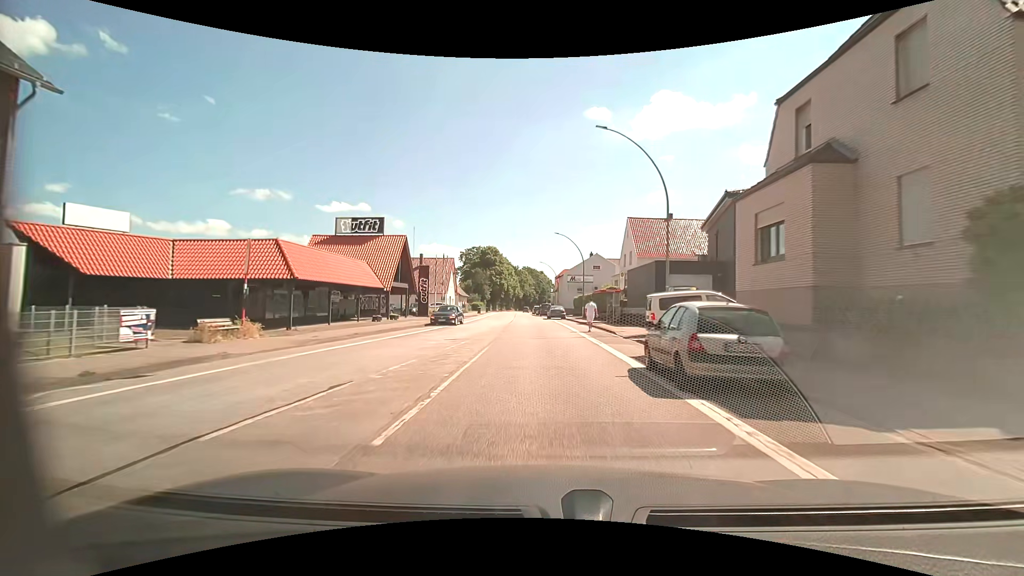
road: primary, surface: asphalt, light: Day
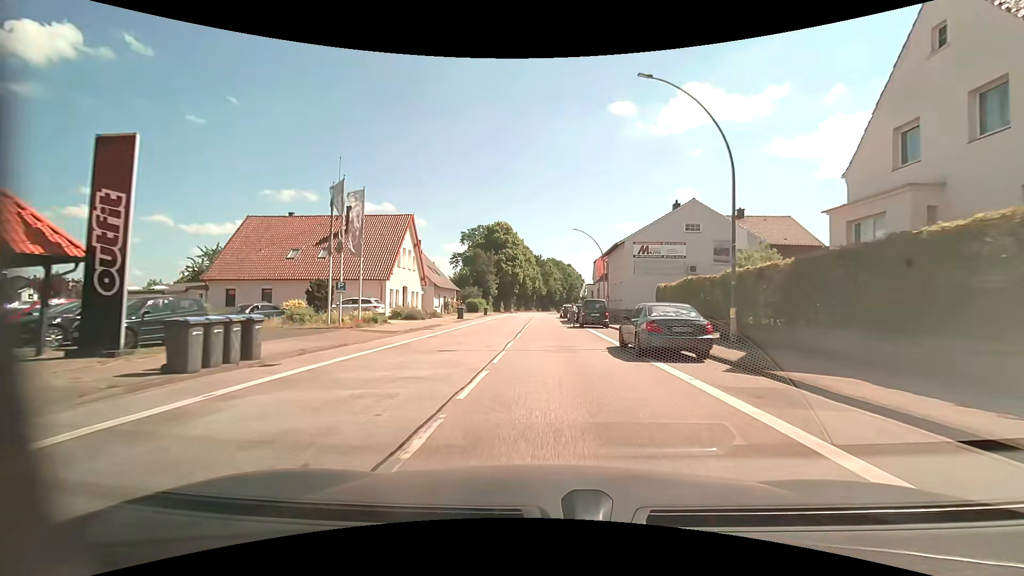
(-1.1, +39.9) m; -3°
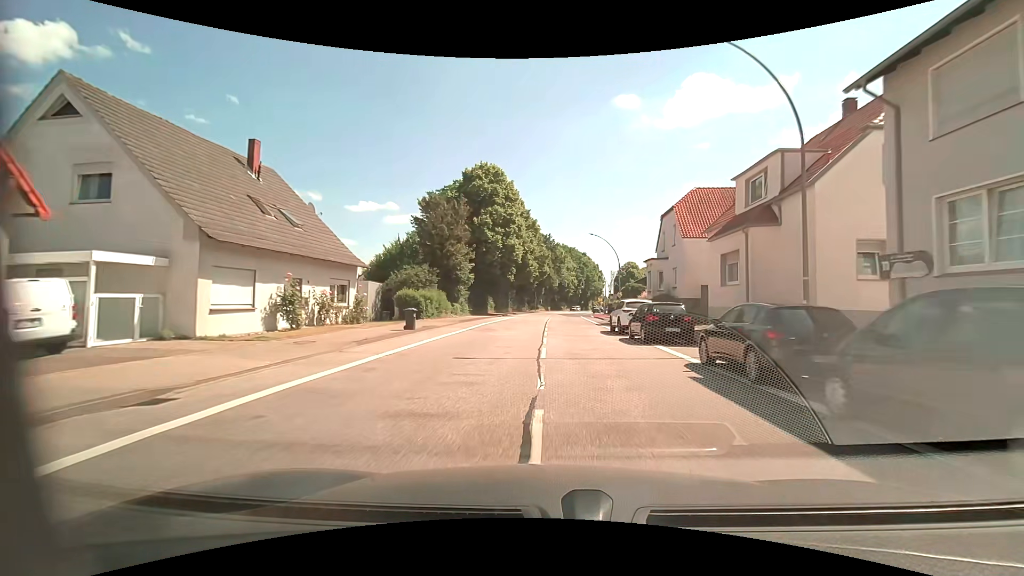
(-1.0, +40.0) m; -1°
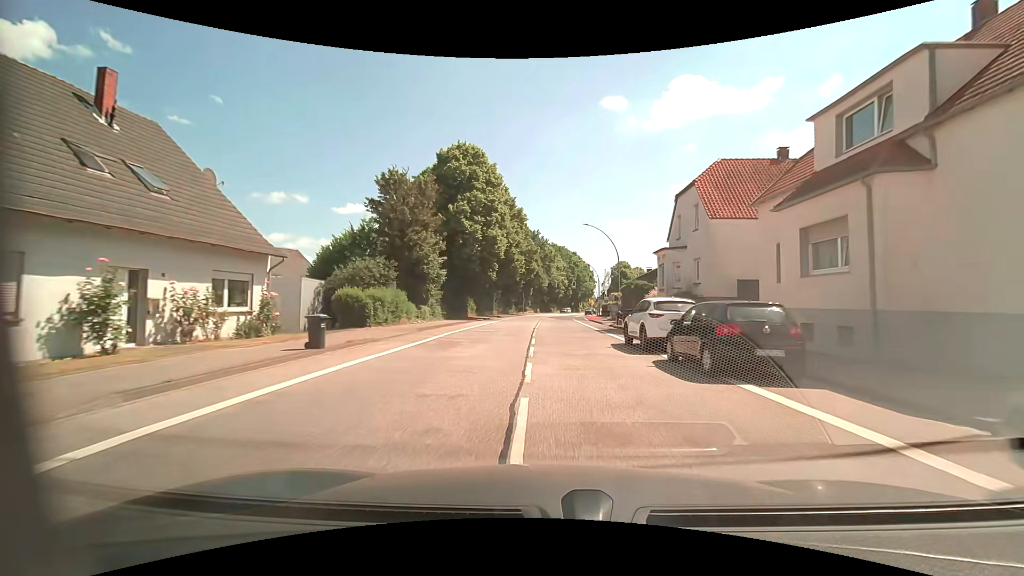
(+0.1, +8.2) m; +2°
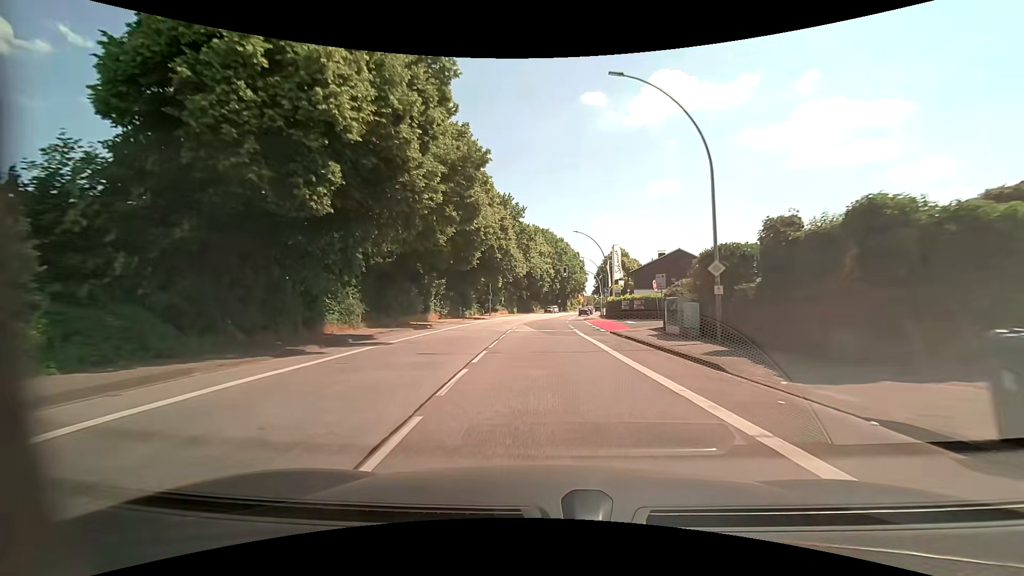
(+0.6, +32.8) m; +1°
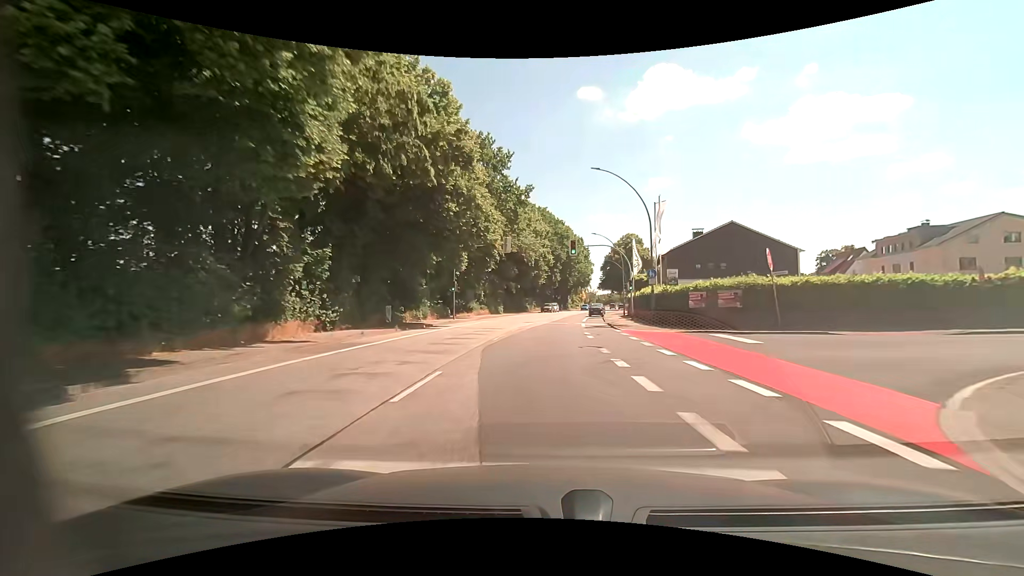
(+0.2, +24.8) m; +1°
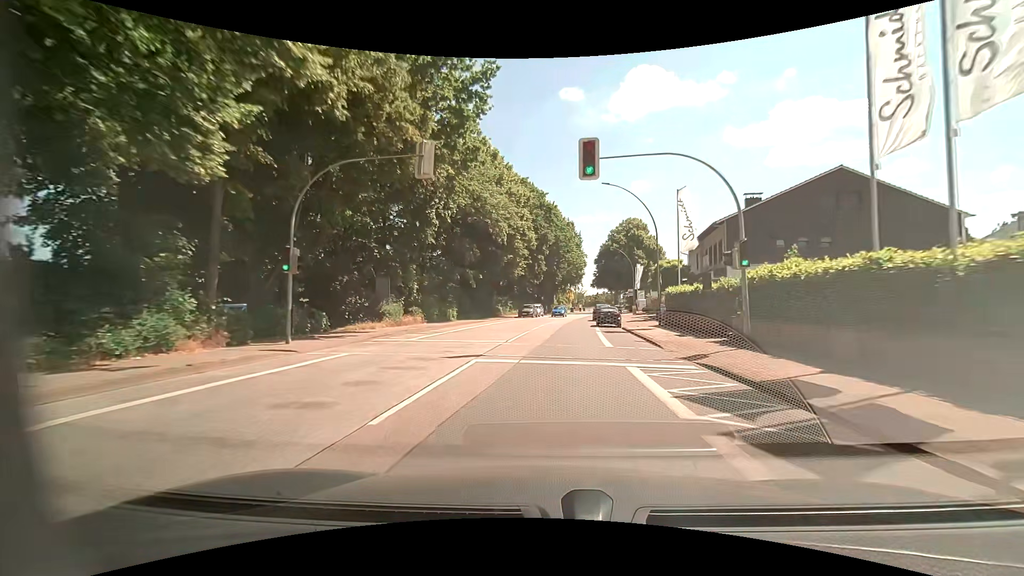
(+0.3, +25.2) m; +2°
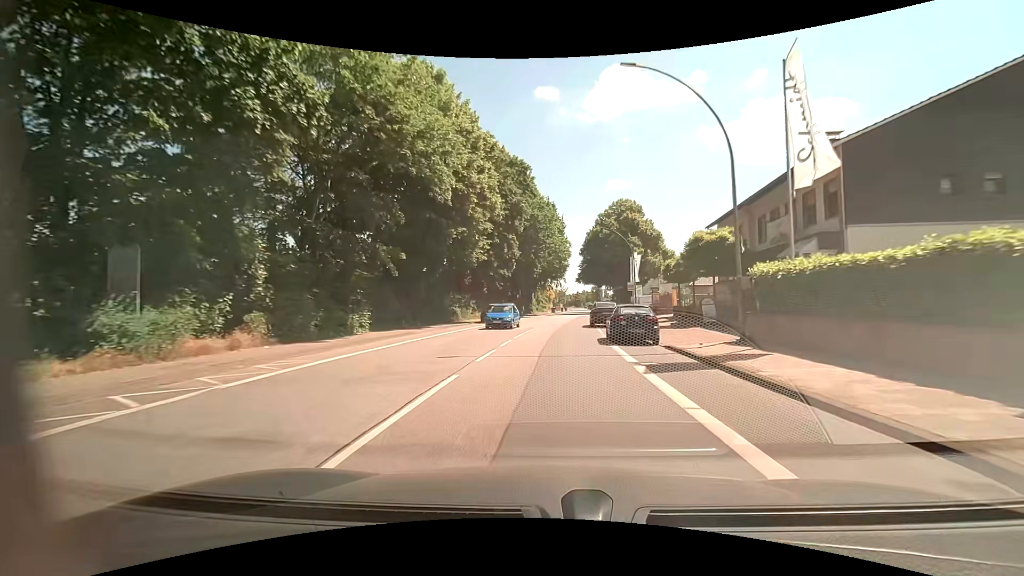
(+0.4, +17.1) m; +3°
(0, +10) (0, +20) (+1, +30) (+1, +40) (+2, +50) (+3, +60) (+4, +70) (+5, +80) (+6, +90) (+8, +100) m
